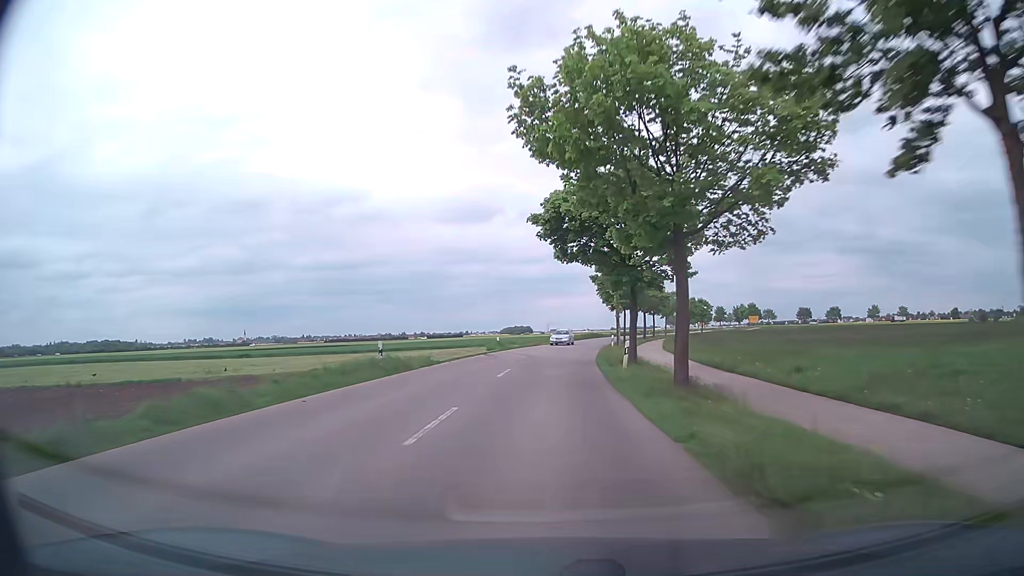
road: tertiary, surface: asphalt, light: Day
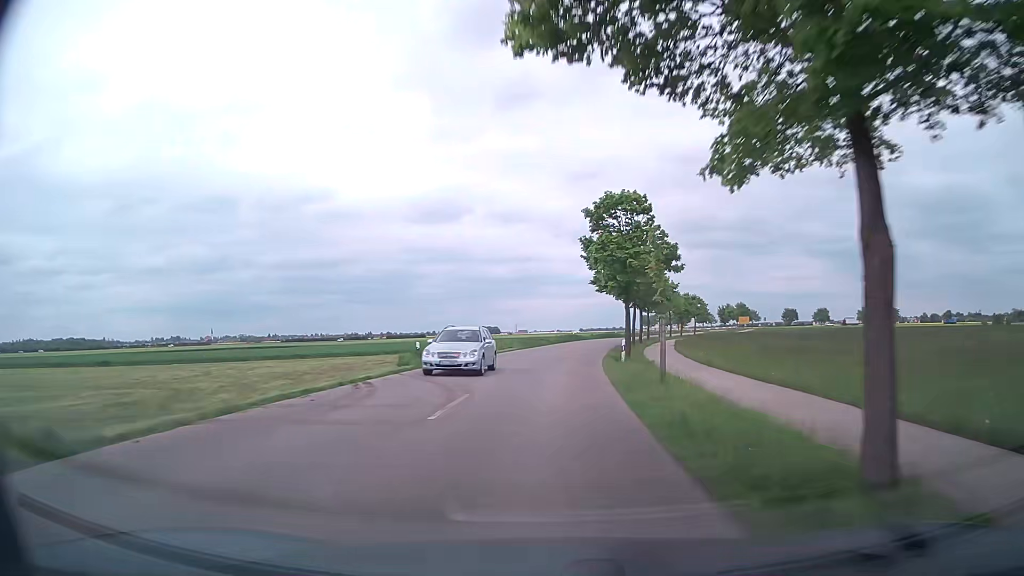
(+0.5, +21.5) m; +3°
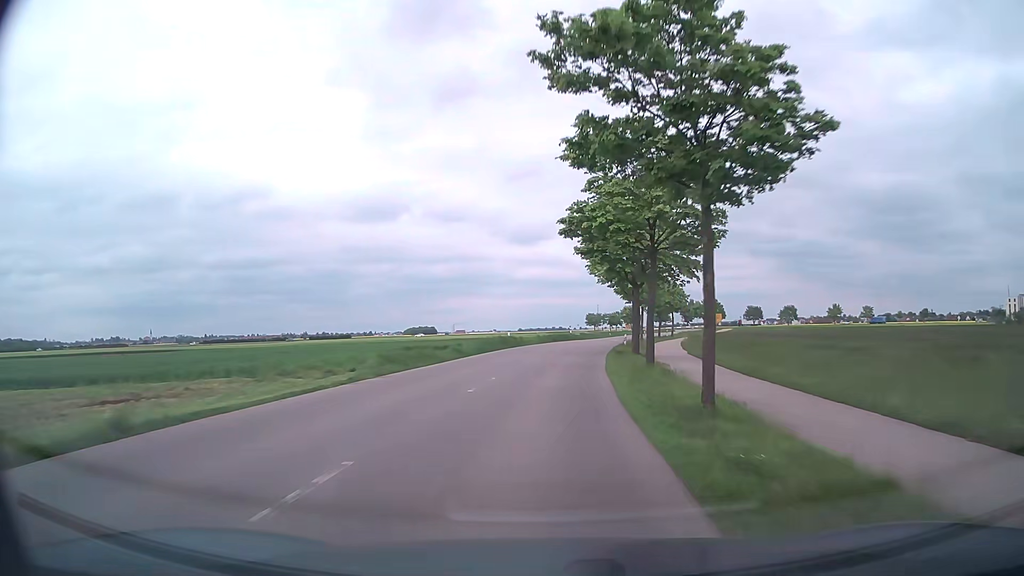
(+1.4, +31.3) m; +5°
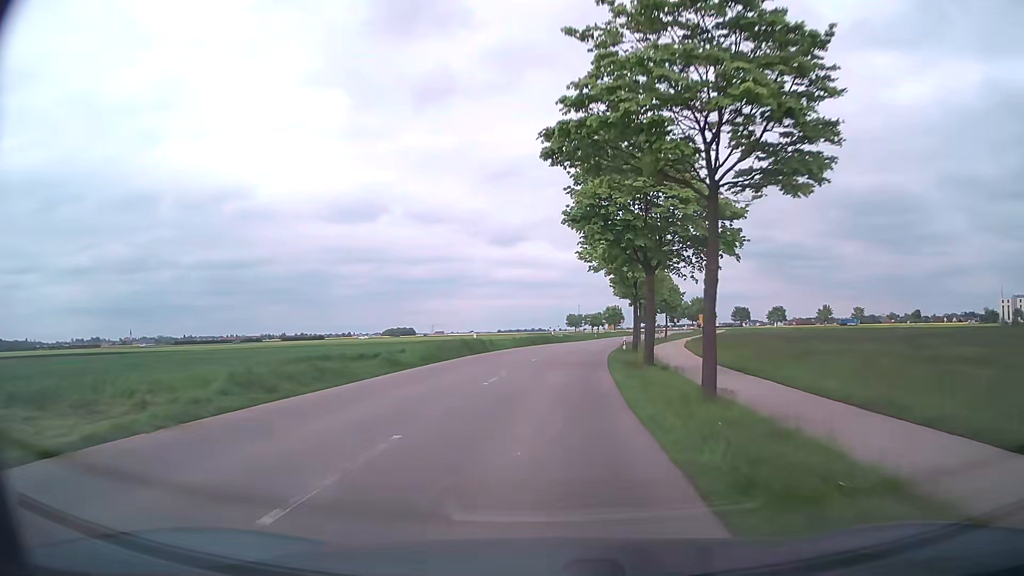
(+0.2, +10.3) m; +2°
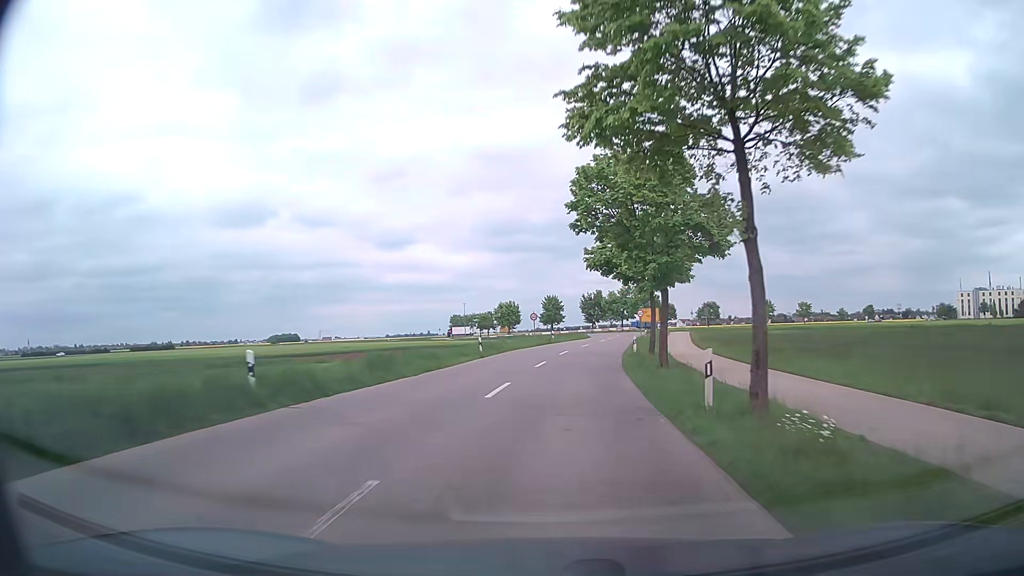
(+3.8, +50.0) m; +9°
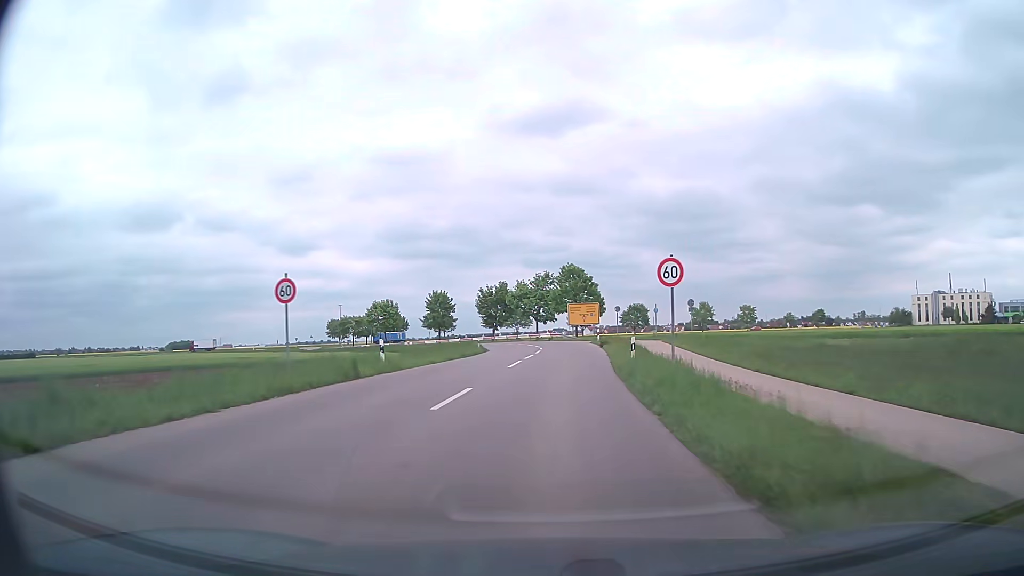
(+2.9, +38.4) m; +8°
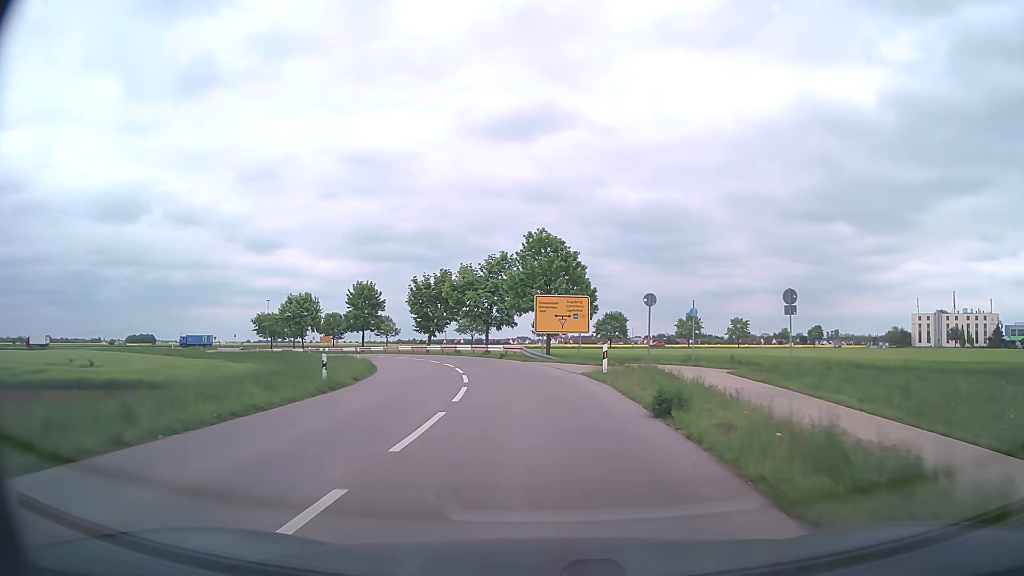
(+0.9, +27.2) m; +3°
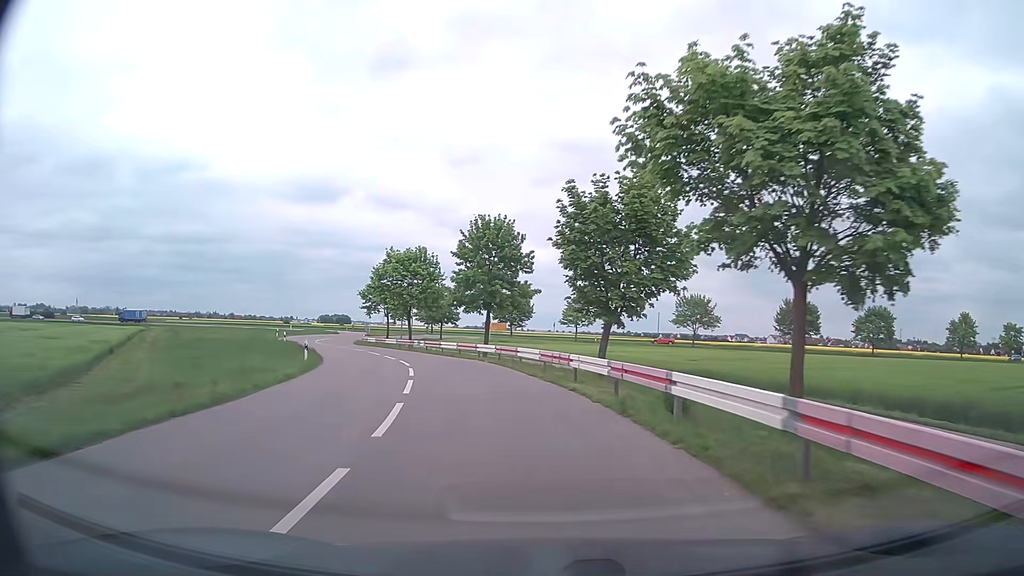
(-4.7, +41.2) m; -18°
(-1, +10) (-2, +20) (-5, +30) (-8, +39) (-12, +48) (-16, +57) (-20, +66) (-23, +76) (-24, +86) (-23, +96) m
